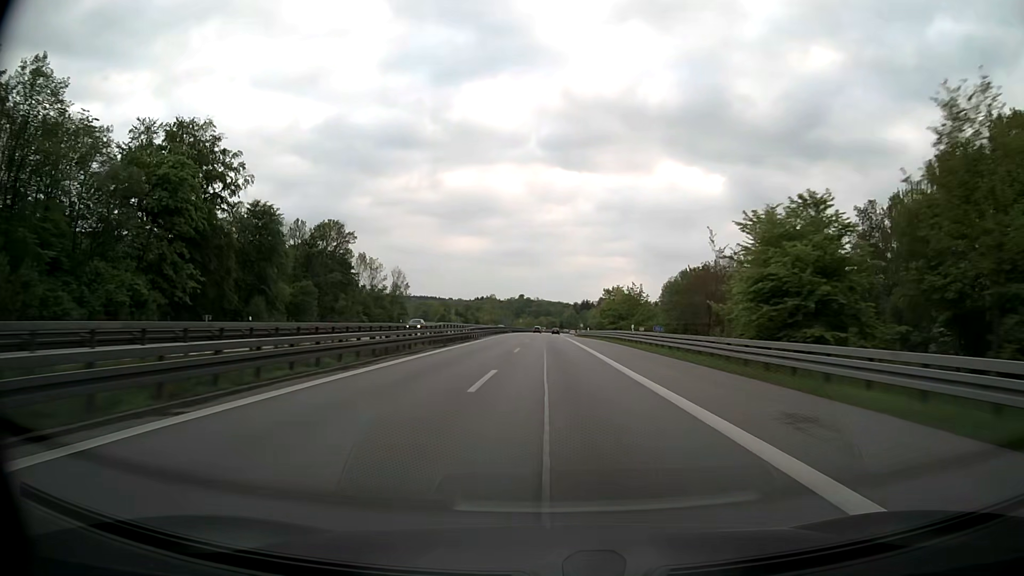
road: motorway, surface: asphalt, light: Day
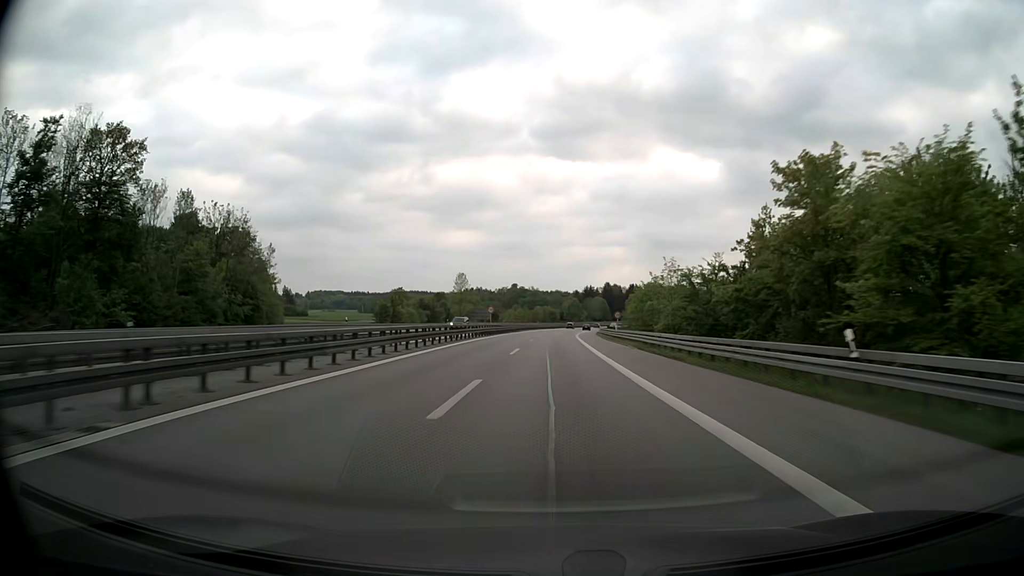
(-0.3, +76.4) m; 0°
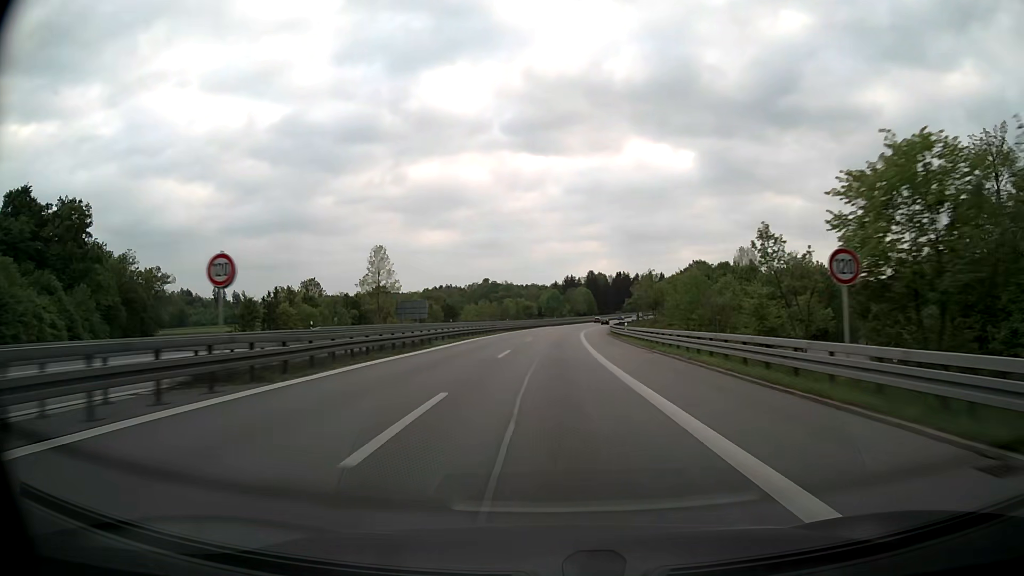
(+0.9, +57.3) m; +2°
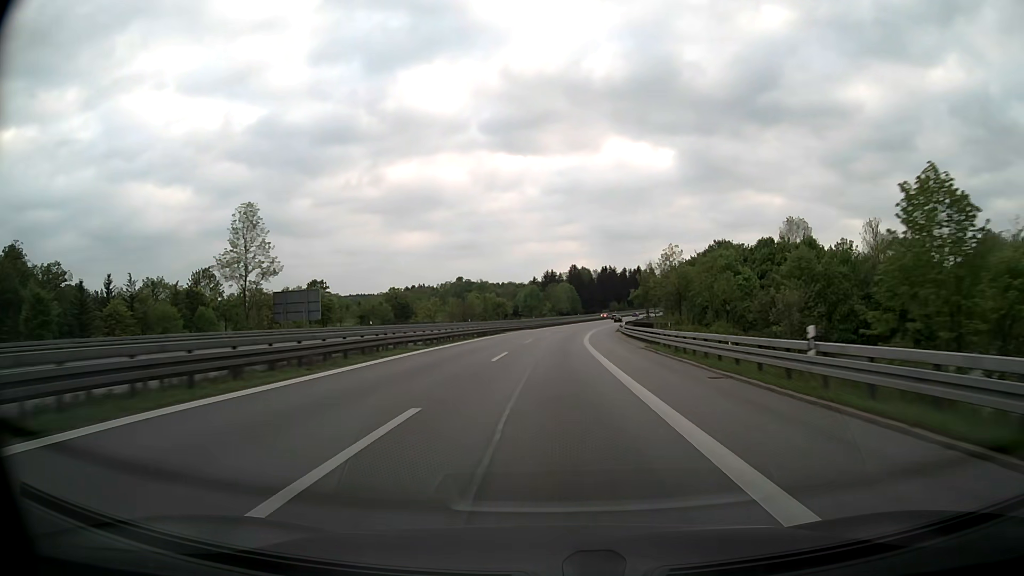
(+0.4, +38.2) m; +2°
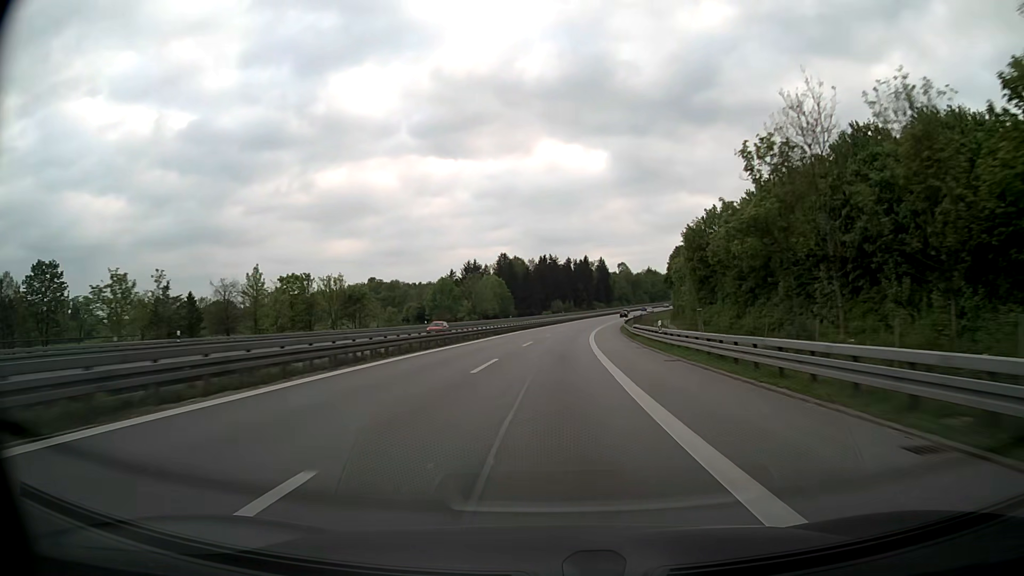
(+3.3, +76.2) m; +6°
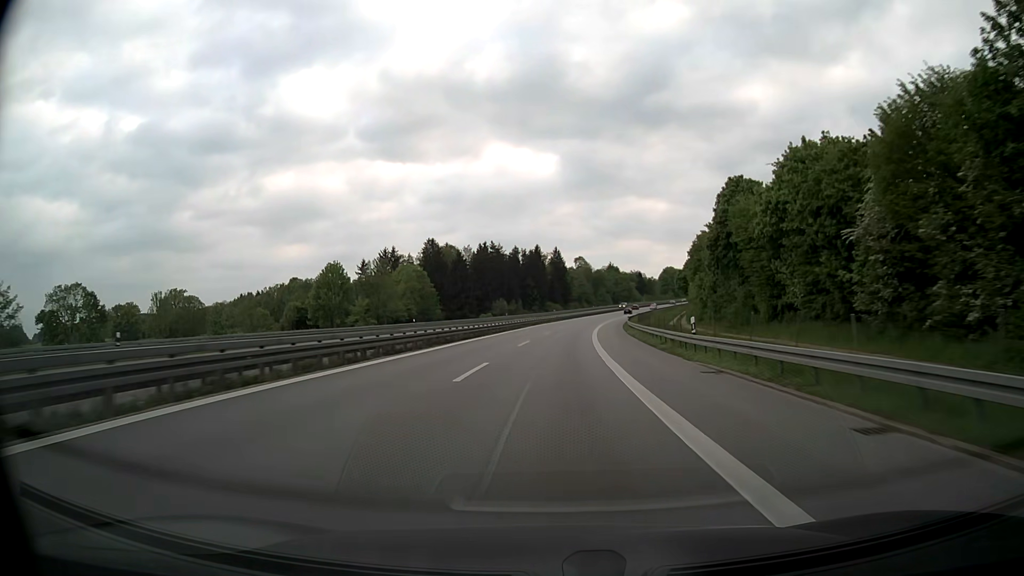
(+2.1, +57.0) m; +4°
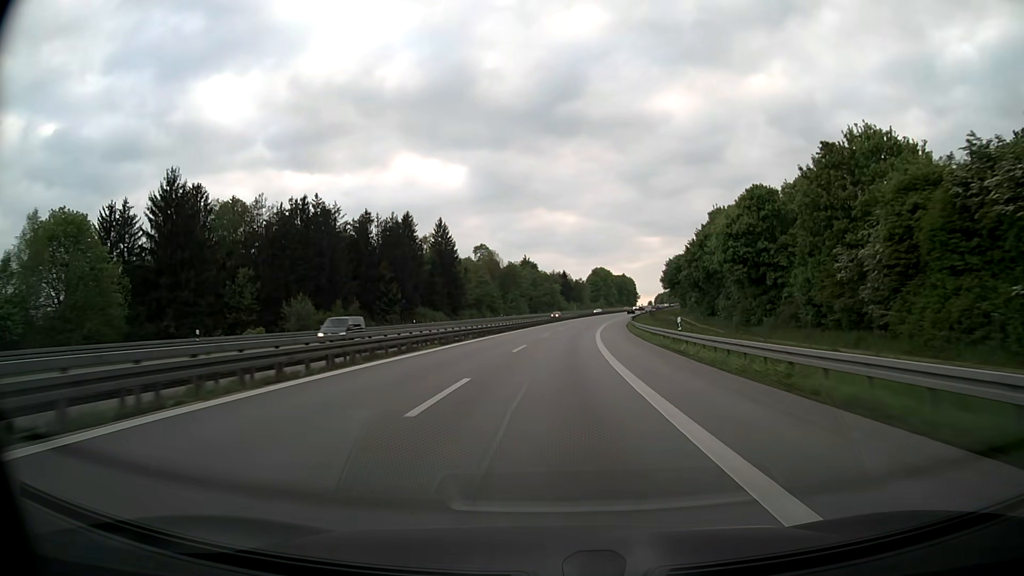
(+6.4, +94.4) m; +8°
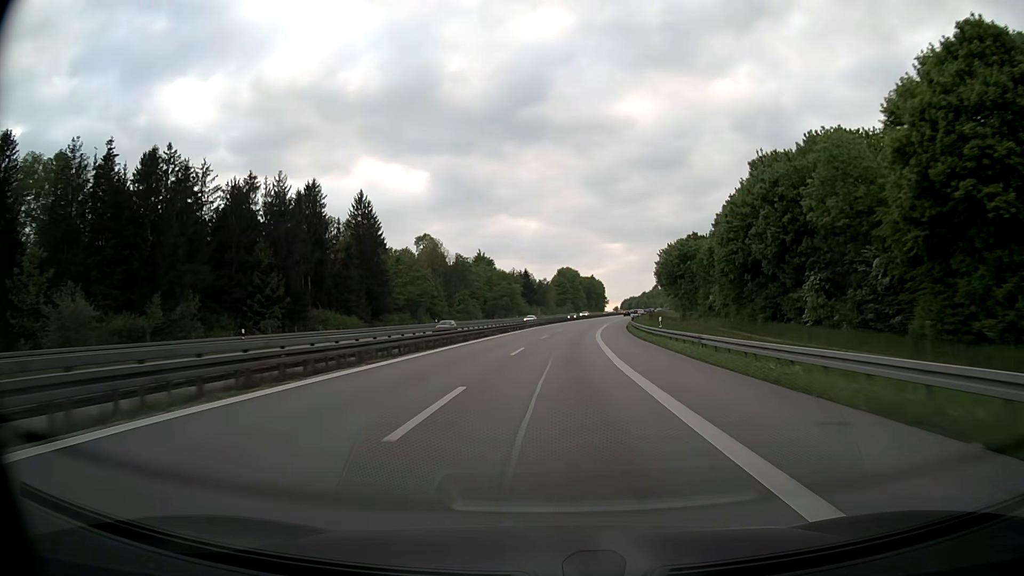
(+1.1, +37.8) m; +3°
(0, +10) (0, +20) (+1, +30) (+1, +40) (+2, +50) (+3, +60) (+3, +70) (+5, +80) (+6, +90) (+7, +100) m
